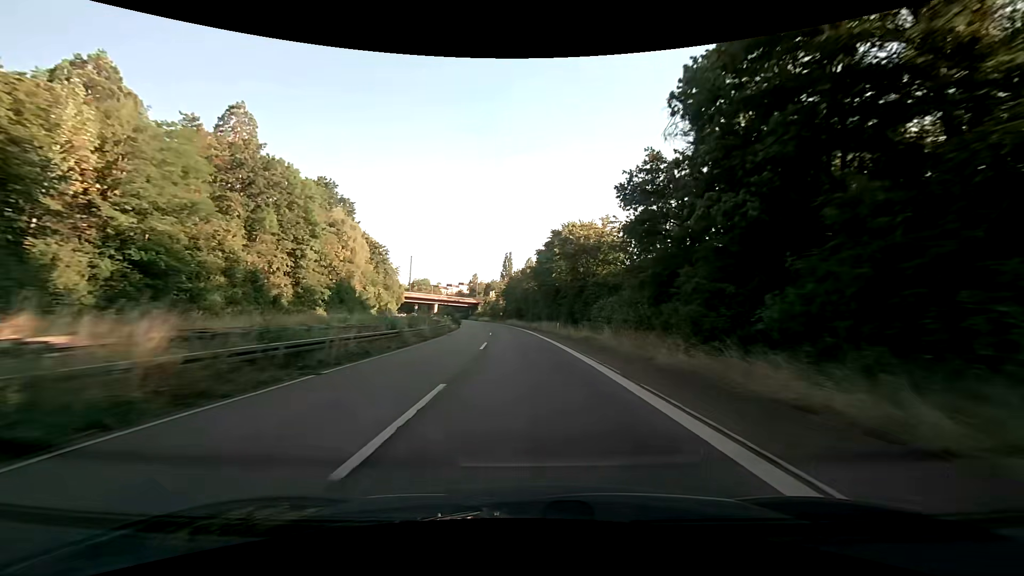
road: trunk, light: Day
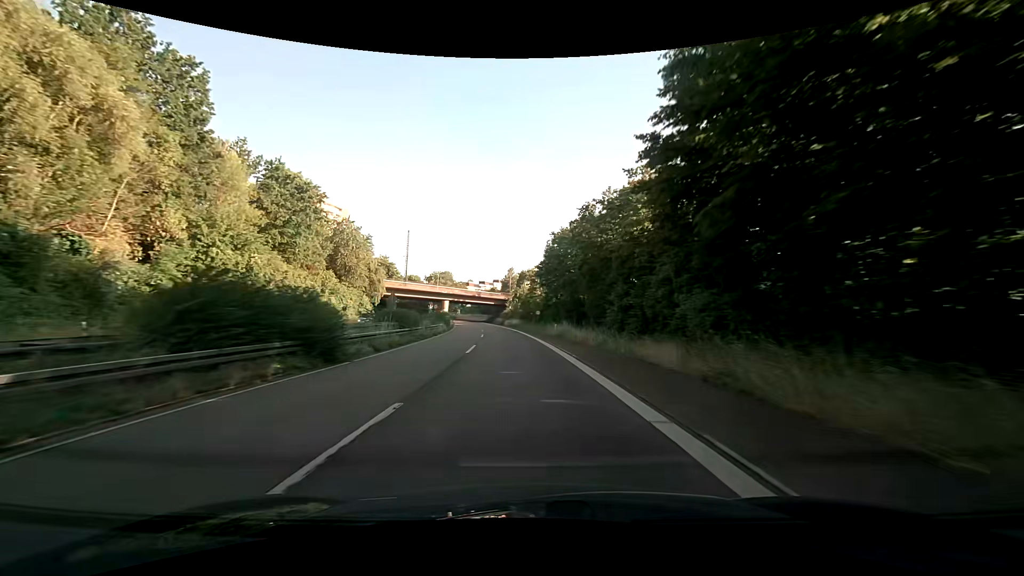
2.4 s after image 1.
(-2.1, +56.1) m; -5°
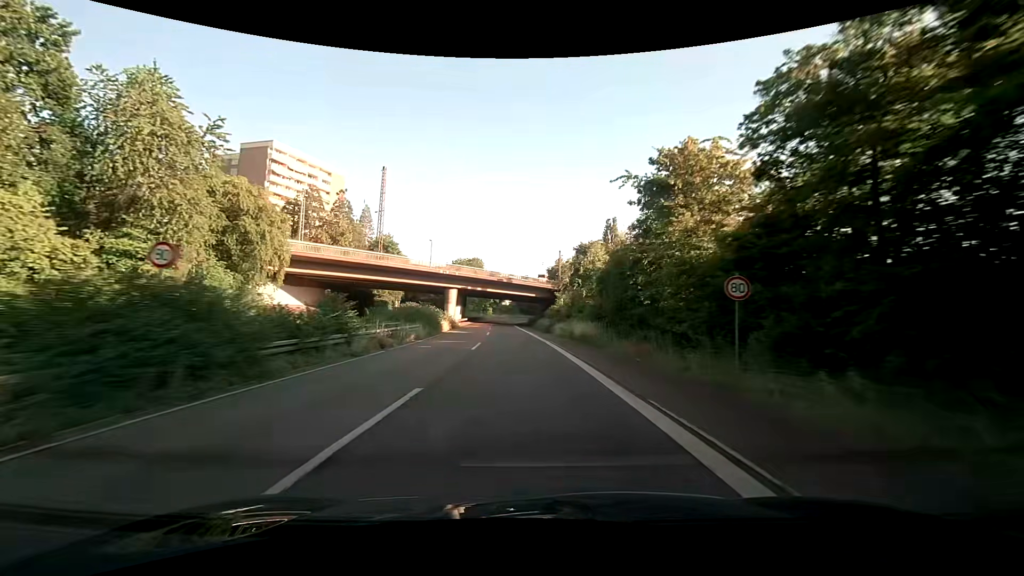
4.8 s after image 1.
(-2.7, +52.1) m; -6°
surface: asphalt
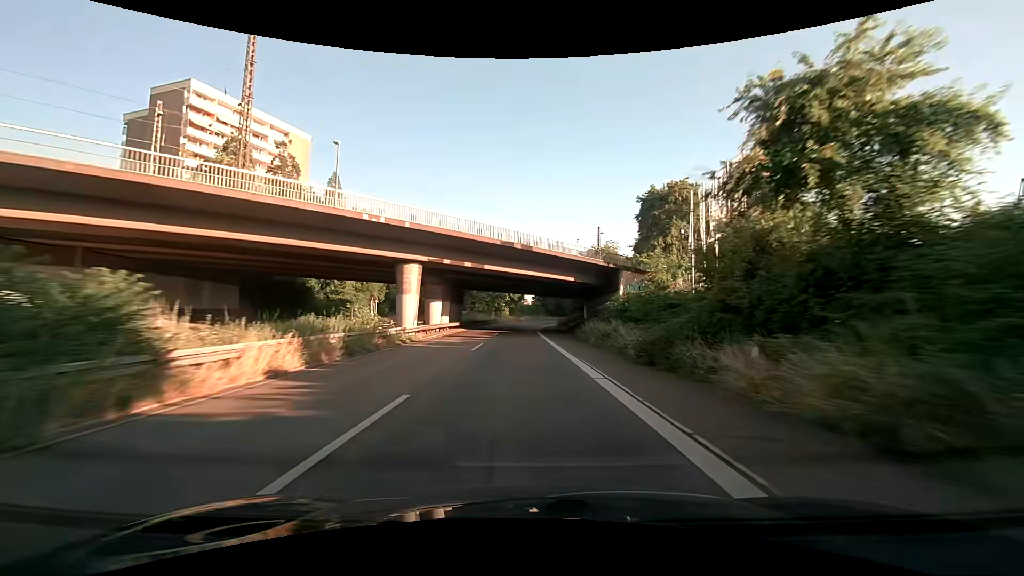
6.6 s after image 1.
(-0.8, +36.9) m; -2°
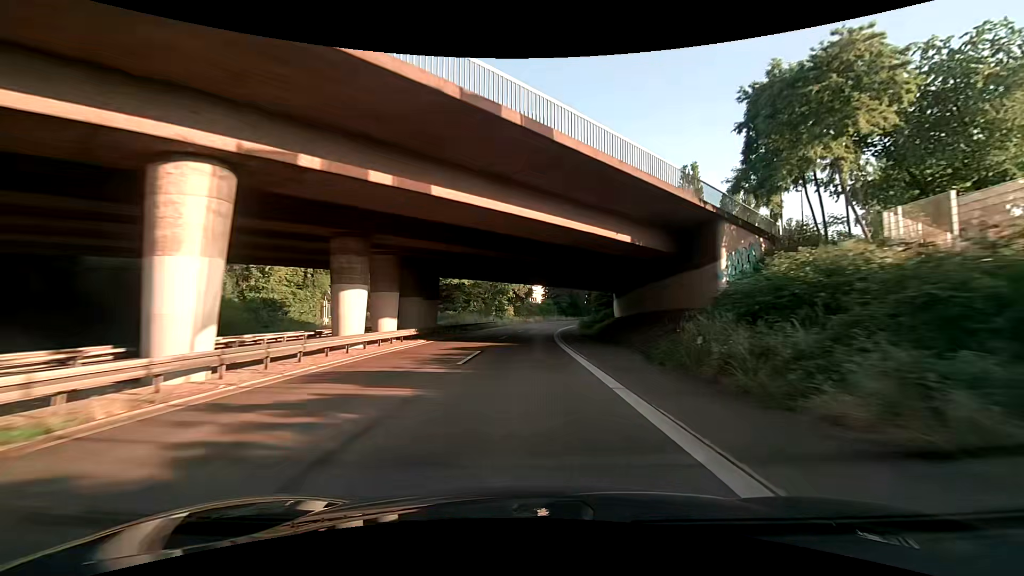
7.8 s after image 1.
(-0.4, +24.0) m; -1°
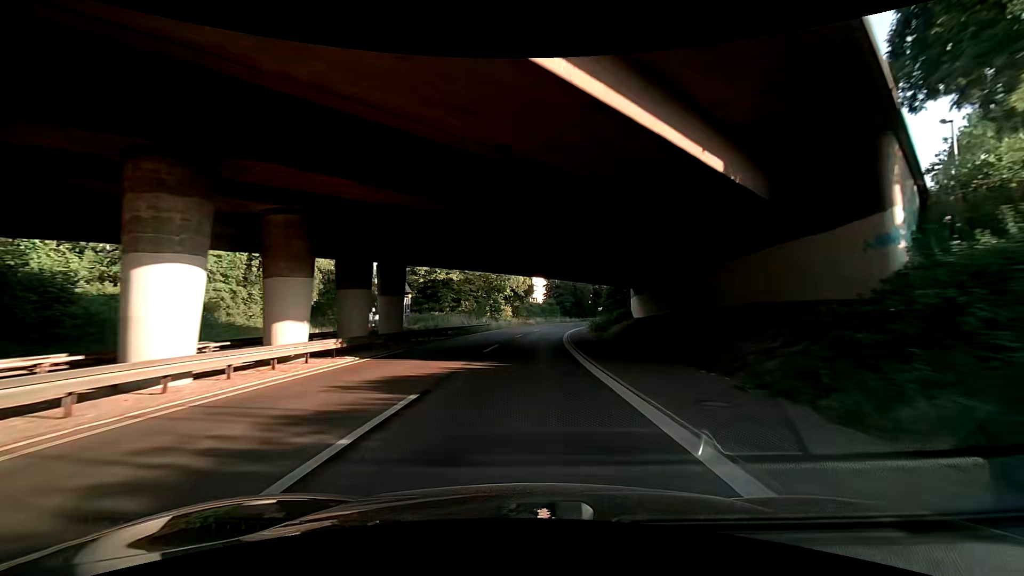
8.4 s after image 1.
(0.0, +11.9) m; 0°
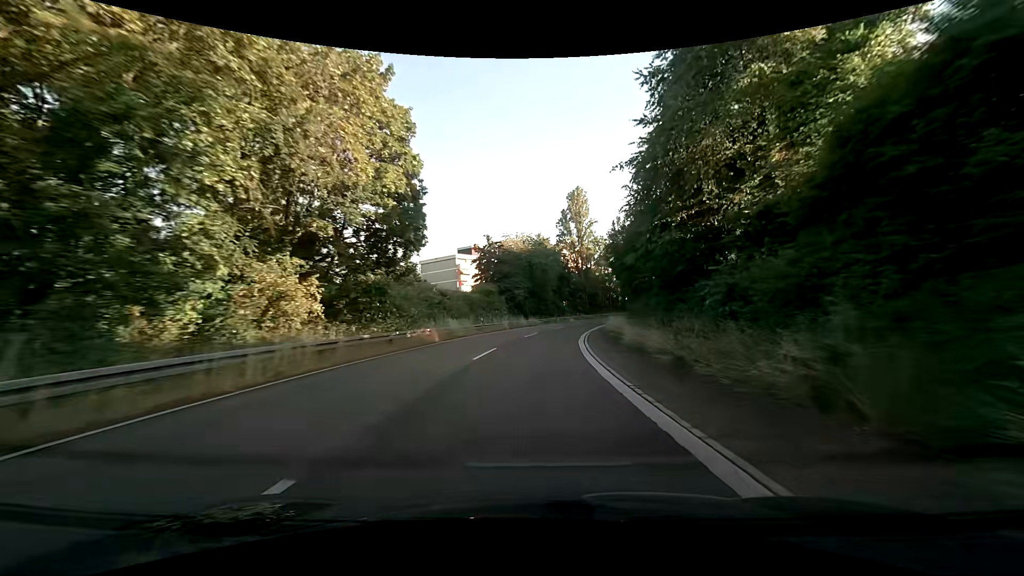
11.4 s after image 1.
(+2.3, +58.4) m; +7°
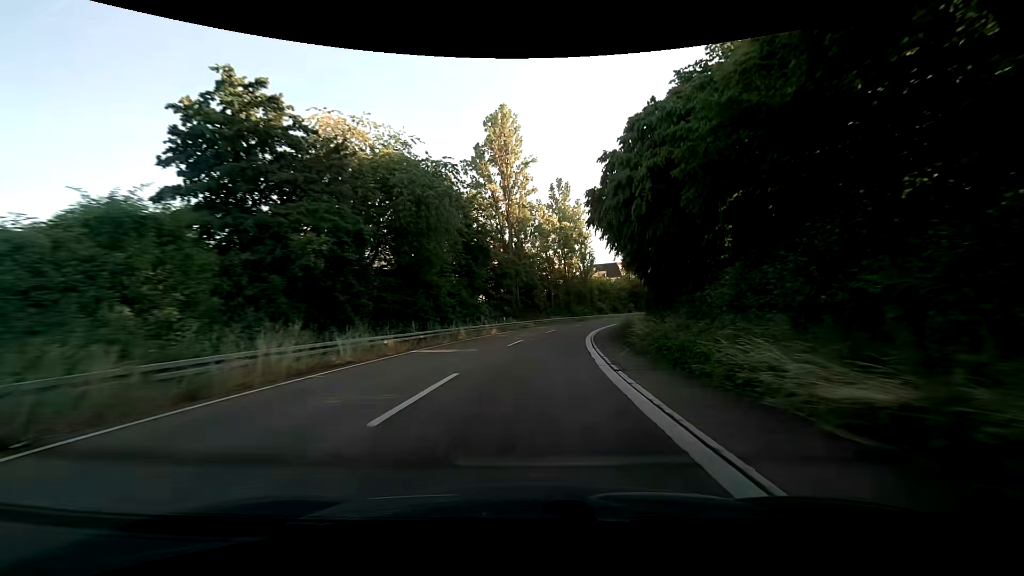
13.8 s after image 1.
(+3.7, +45.4) m; +9°
(0, +10) (+1, +20) (+2, +30) (+3, +40) (+5, +50) (+7, +59) (+10, +69) (+13, +79) (+16, +88) (+20, +97) m
